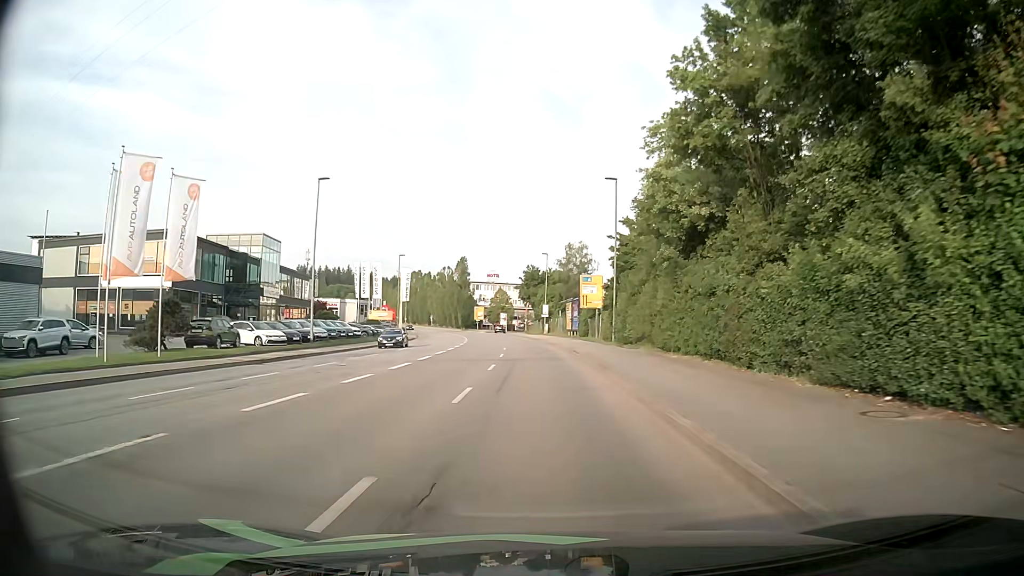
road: tertiary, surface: asphalt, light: Day
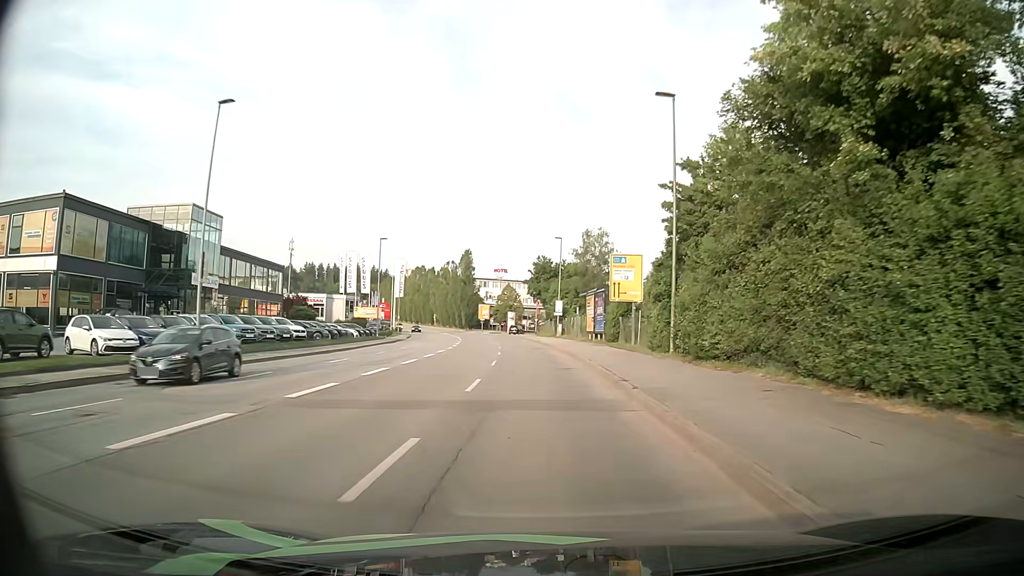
(-0.1, +15.9) m; -1°
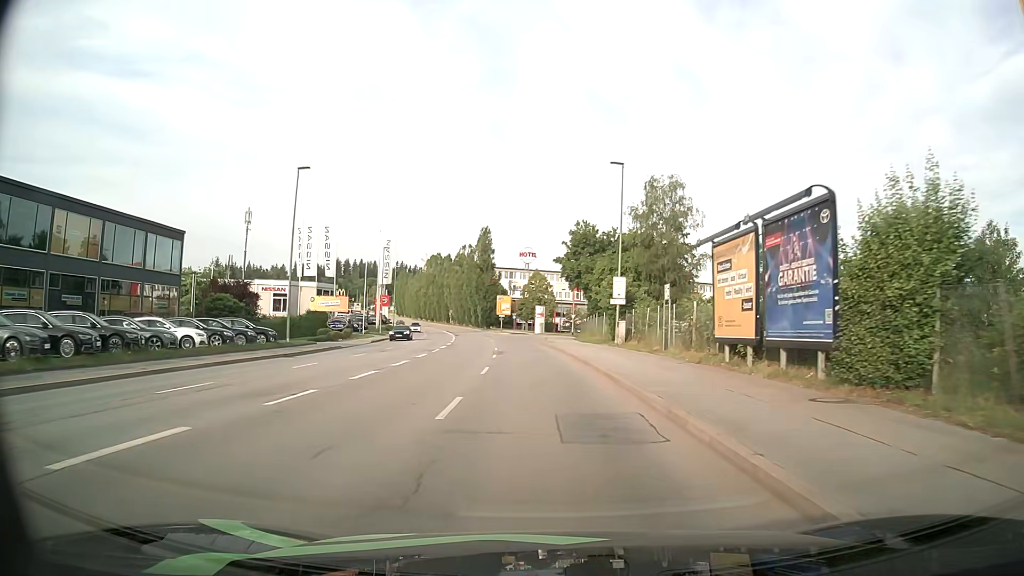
(-0.6, +31.9) m; -2°
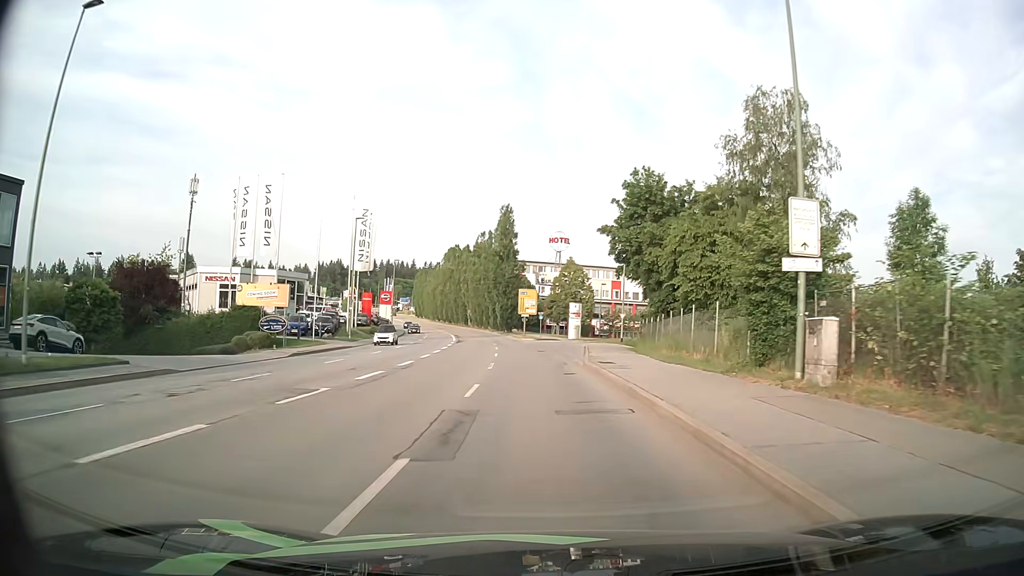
(-0.6, +23.9) m; -3°
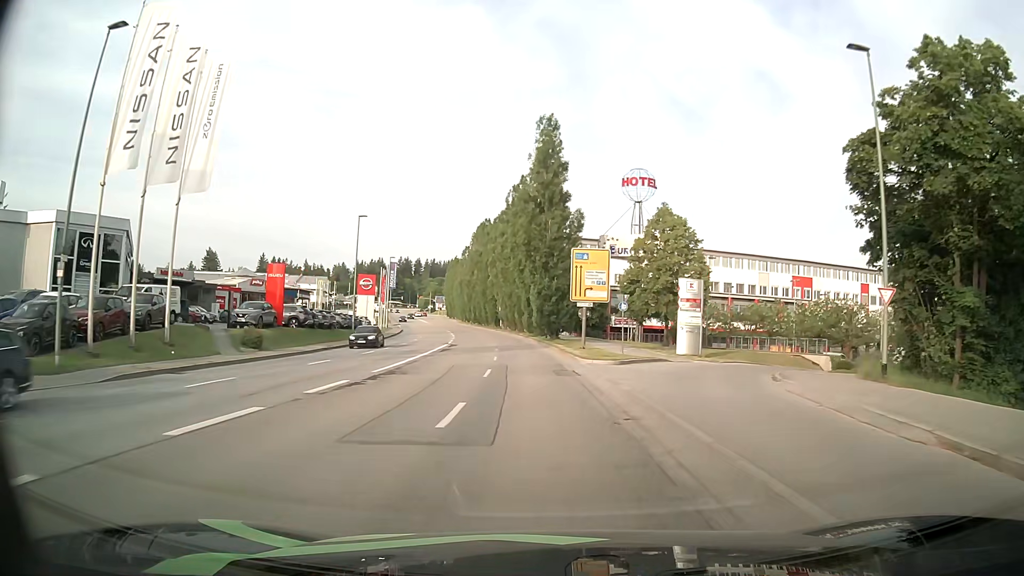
(-1.7, +41.0) m; -4°
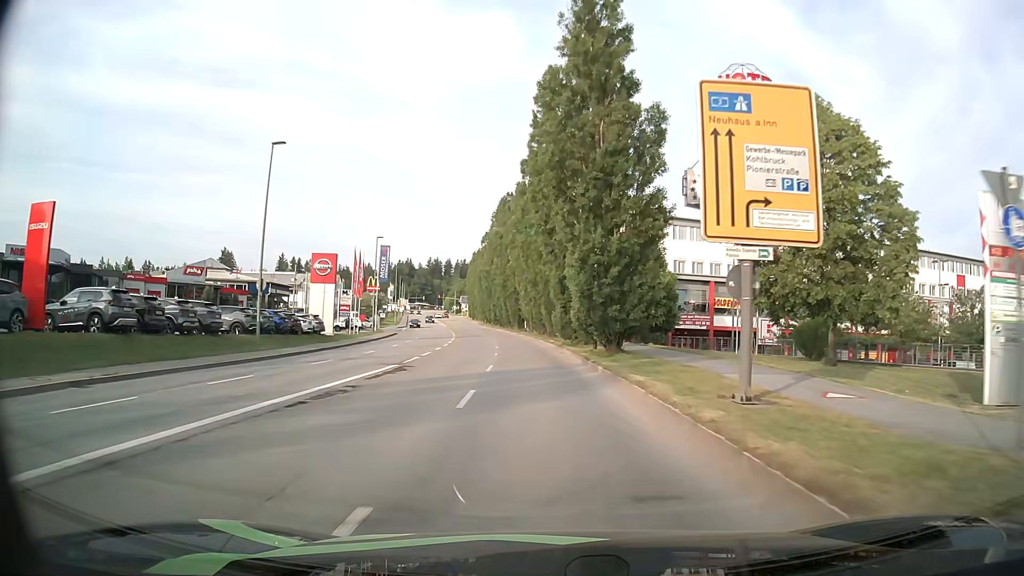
(-0.8, +25.1) m; -3°
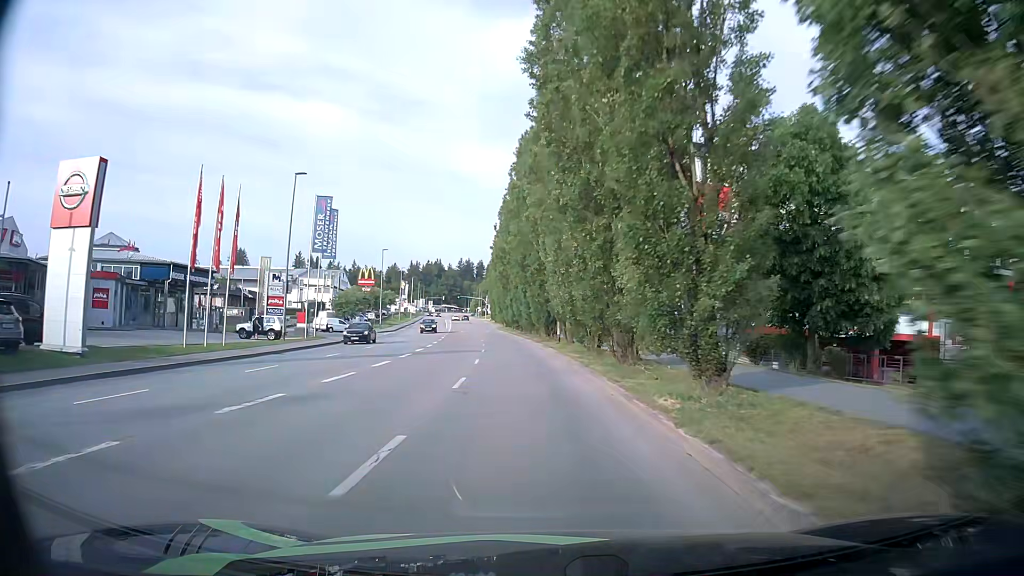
(-1.1, +33.1) m; -4°
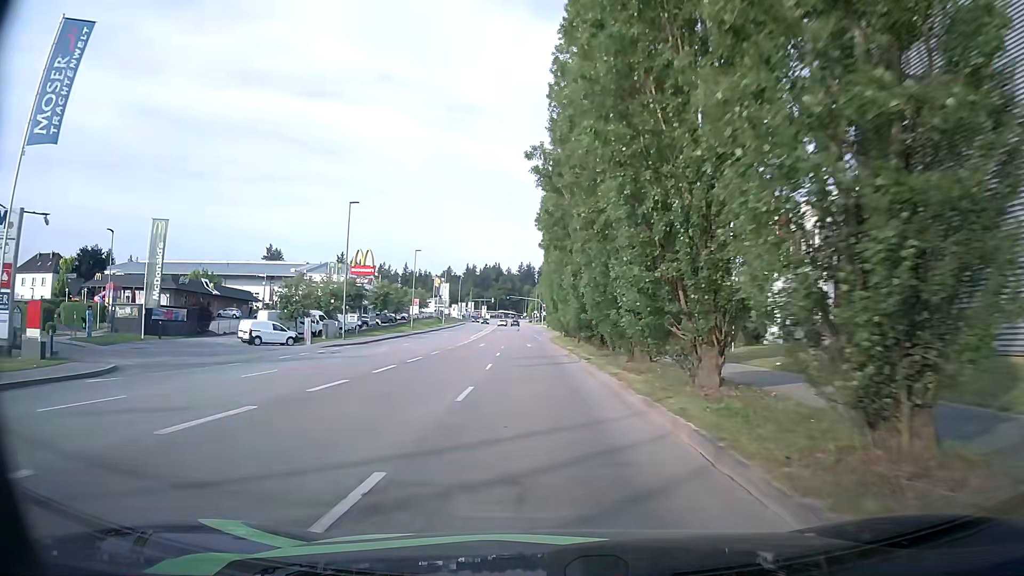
(-1.9, +38.4) m; -5°
